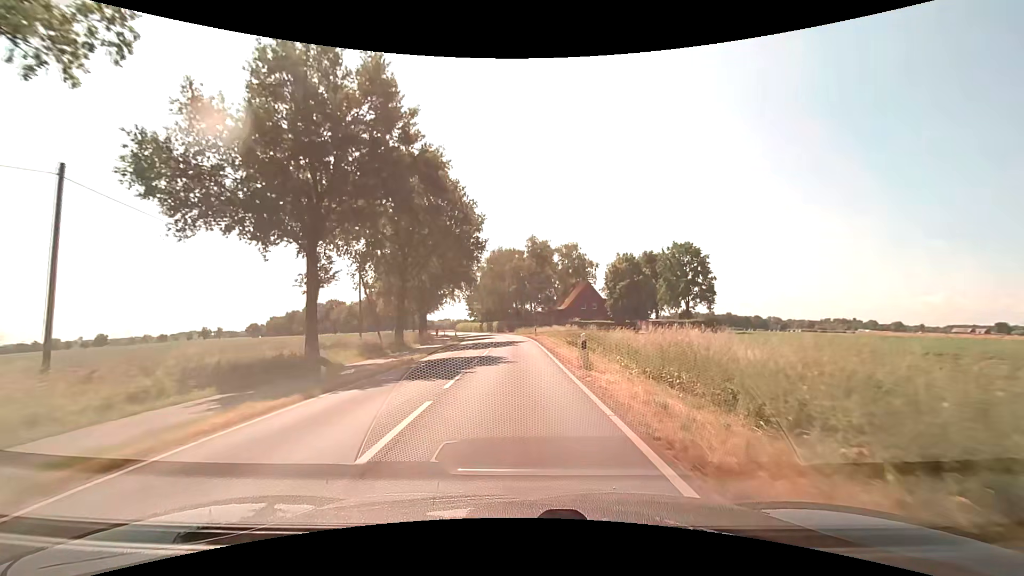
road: secondary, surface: asphalt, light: Day
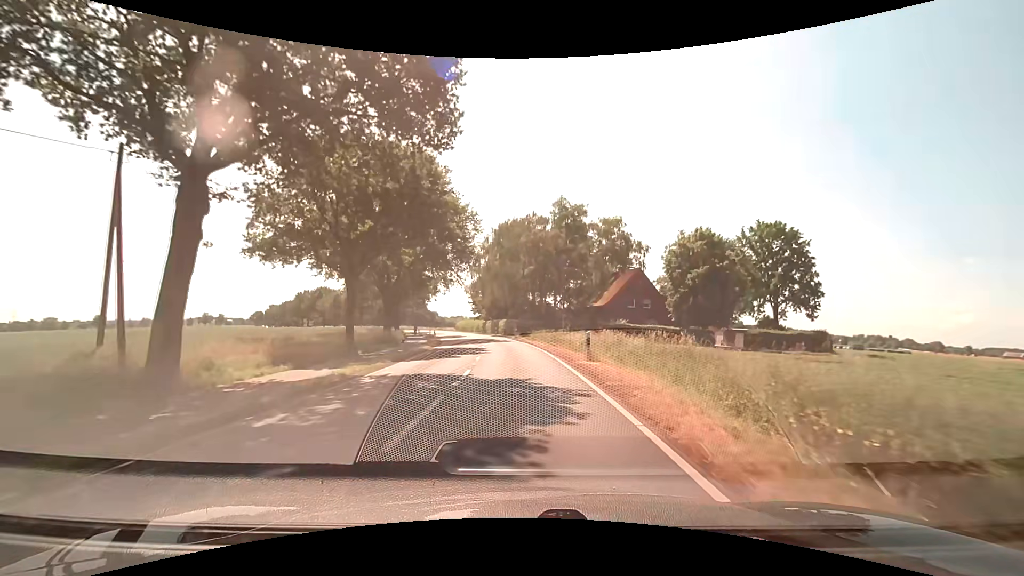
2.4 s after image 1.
(-0.4, +29.8) m; -2°
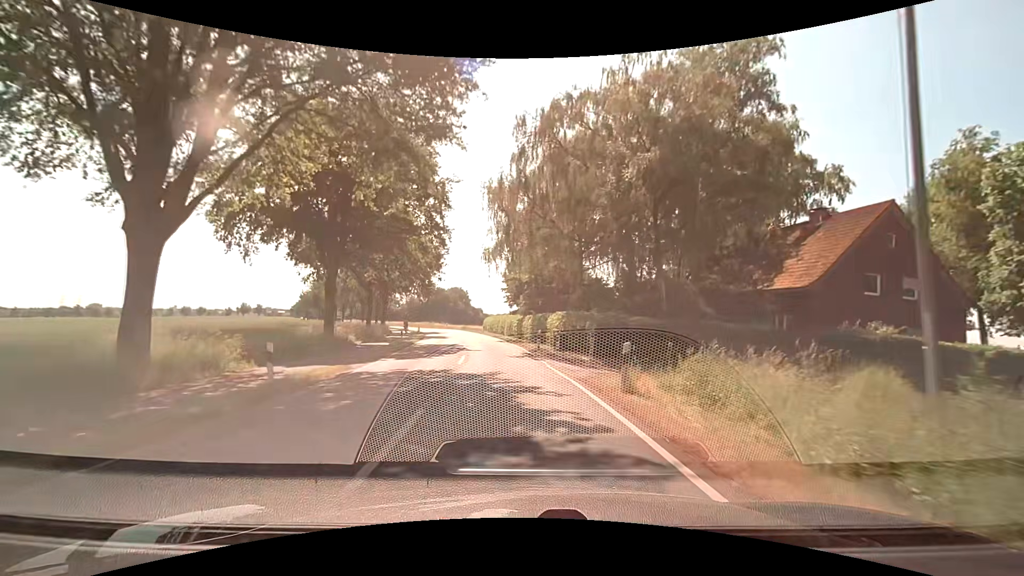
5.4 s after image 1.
(-1.5, +37.8) m; -6°
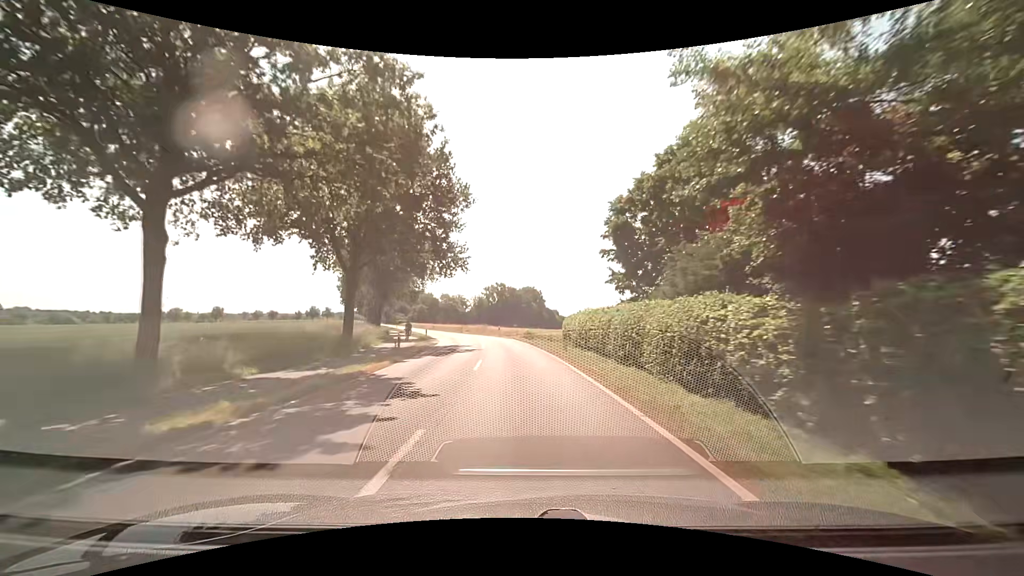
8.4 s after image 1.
(-2.5, +38.3) m; -8°
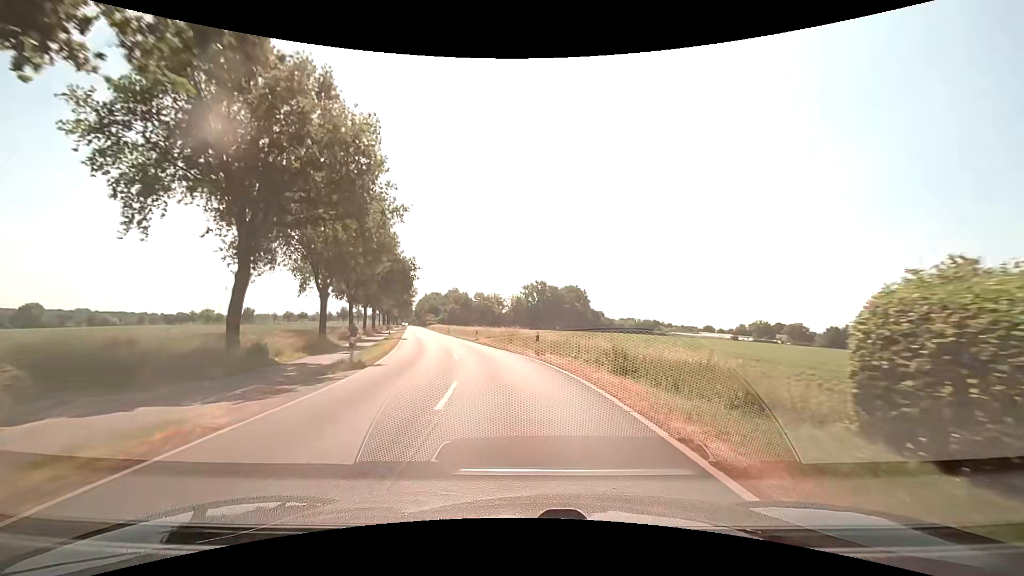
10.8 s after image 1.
(-1.2, +31.0) m; -5°
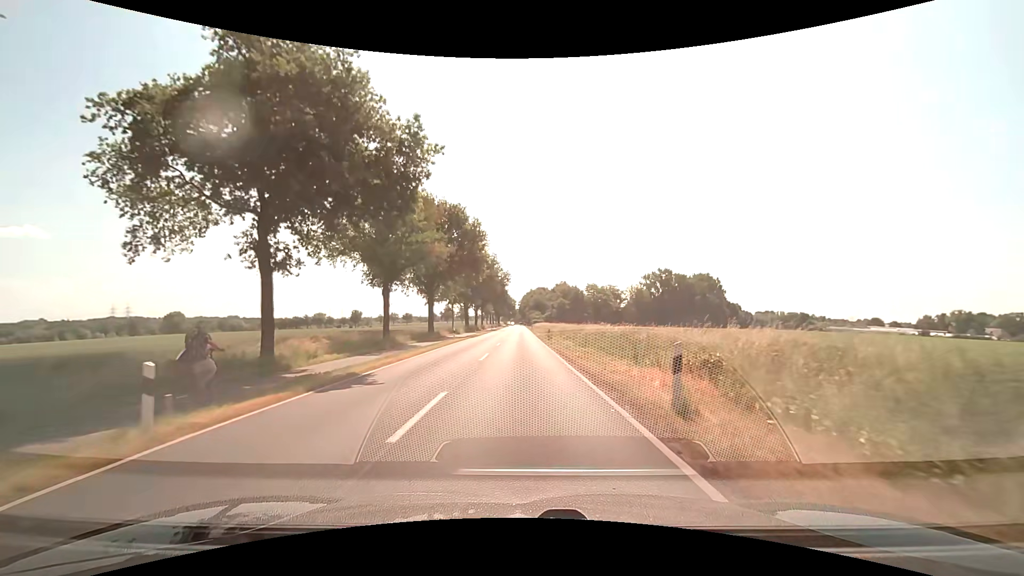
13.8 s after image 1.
(-4.2, +38.6) m; -13°
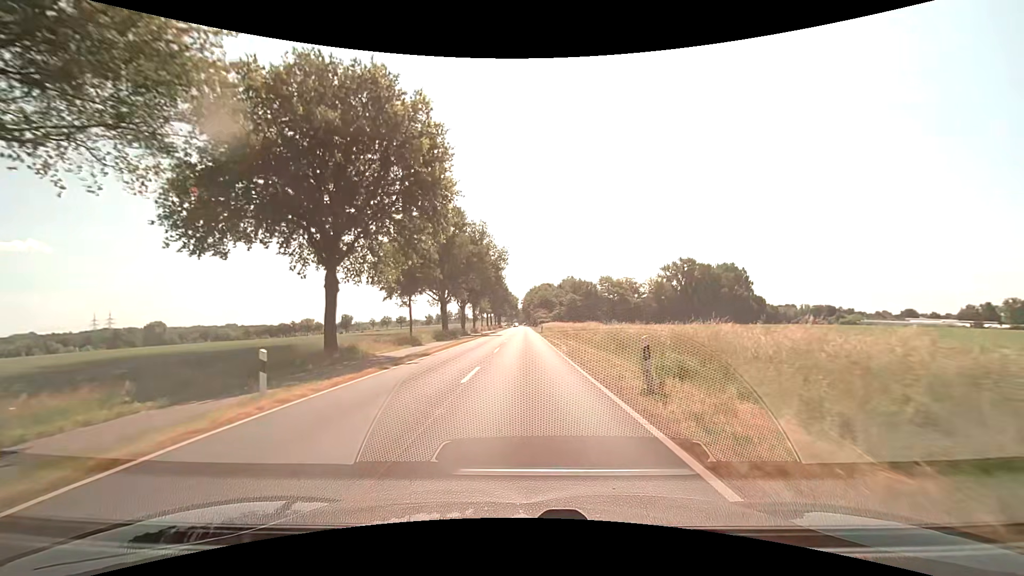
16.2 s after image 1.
(-0.1, +31.2) m; 0°
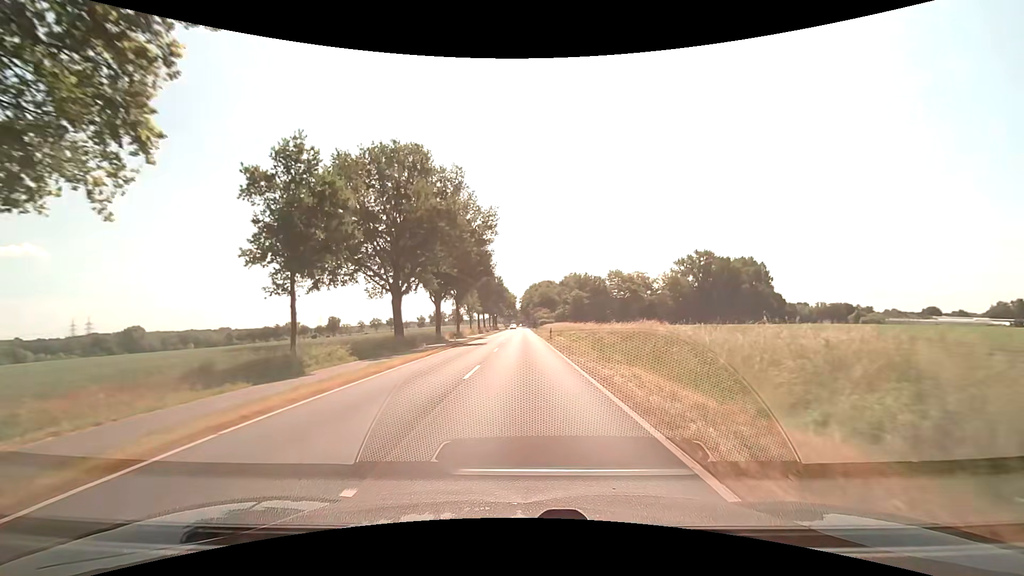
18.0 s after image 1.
(+0.1, +23.3) m; +1°
(0, +10) (0, +20) (0, +30) (0, +40) (0, +50) (-1, +60) (-1, +70) (-1, +80) (-1, +90) (-1, +100) m
